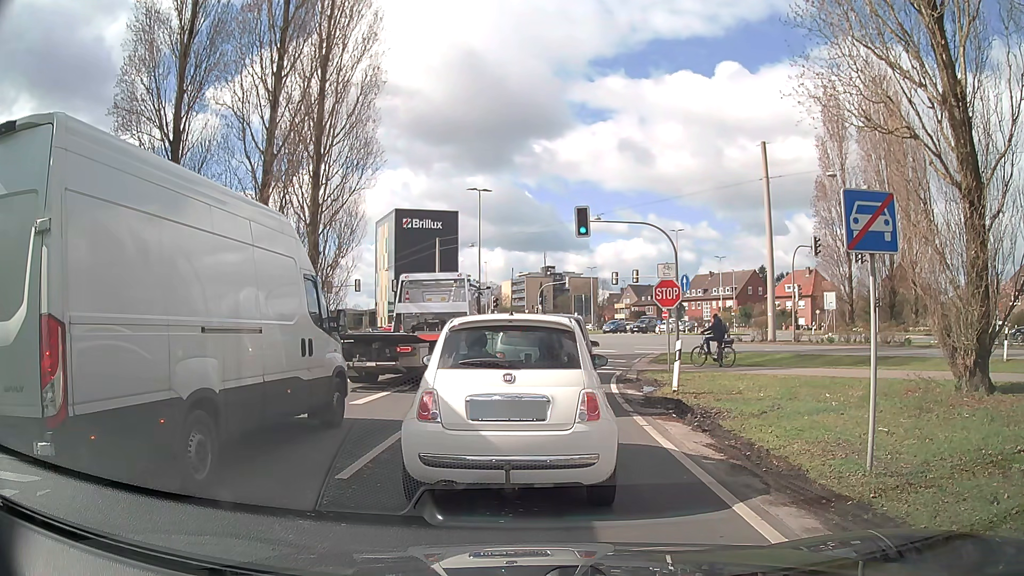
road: trunk_link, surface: asphalt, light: Day
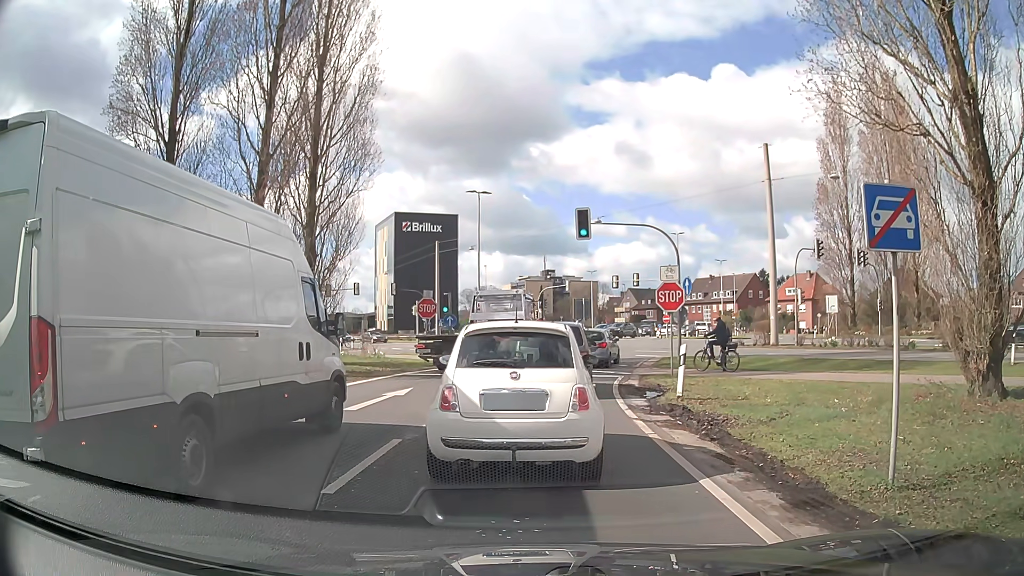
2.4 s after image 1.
(0.0, +0.5) m; 0°
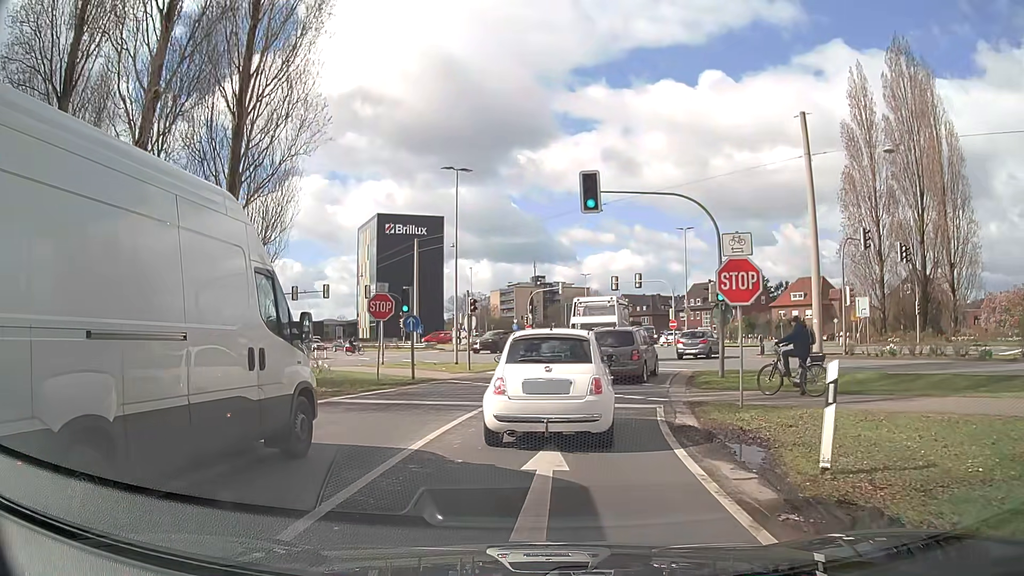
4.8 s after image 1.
(+0.1, +8.1) m; 0°
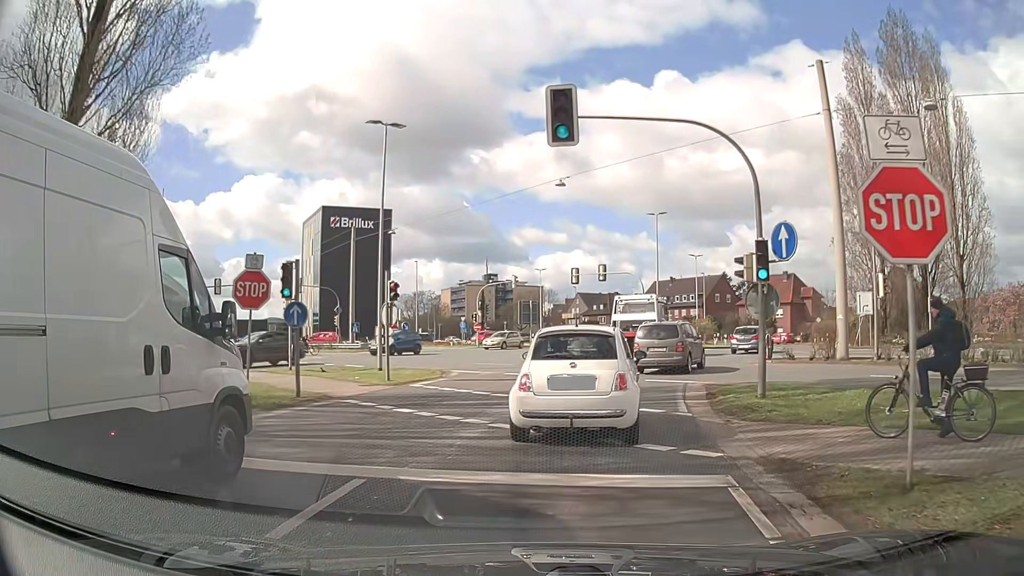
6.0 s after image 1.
(+0.2, +7.6) m; +4°
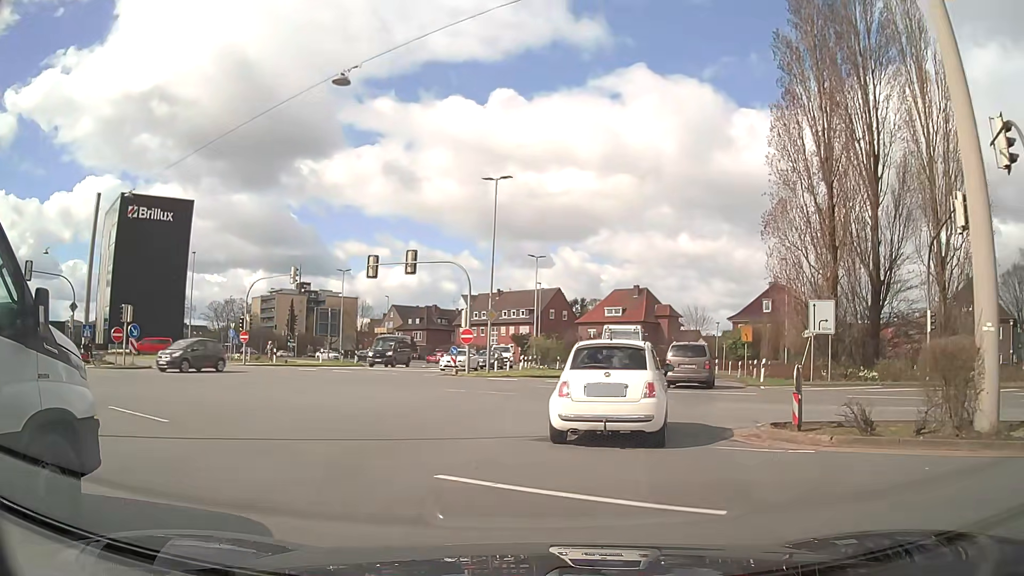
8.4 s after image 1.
(+2.0, +17.1) m; +13°
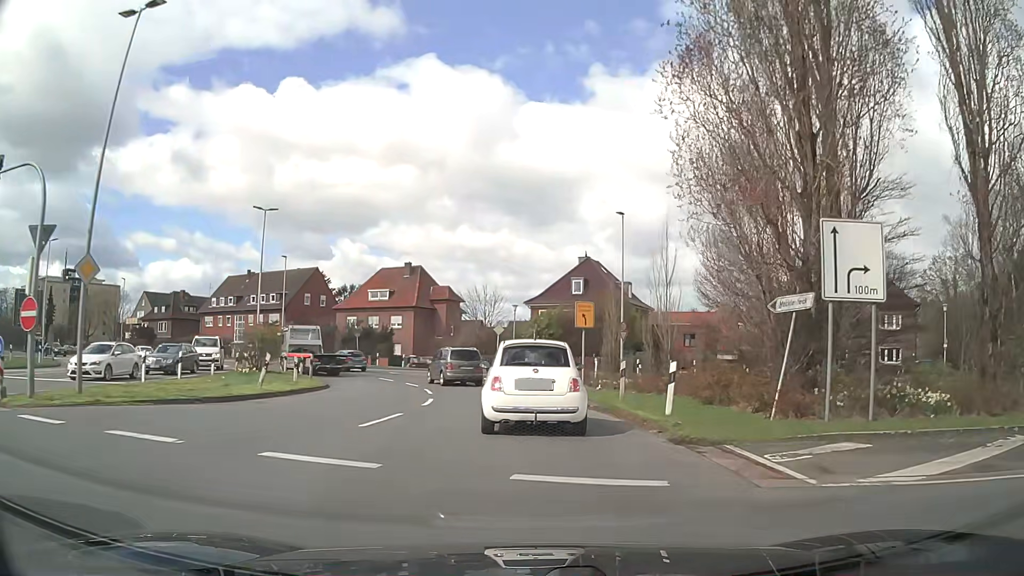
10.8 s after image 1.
(+3.8, +18.9) m; +20°
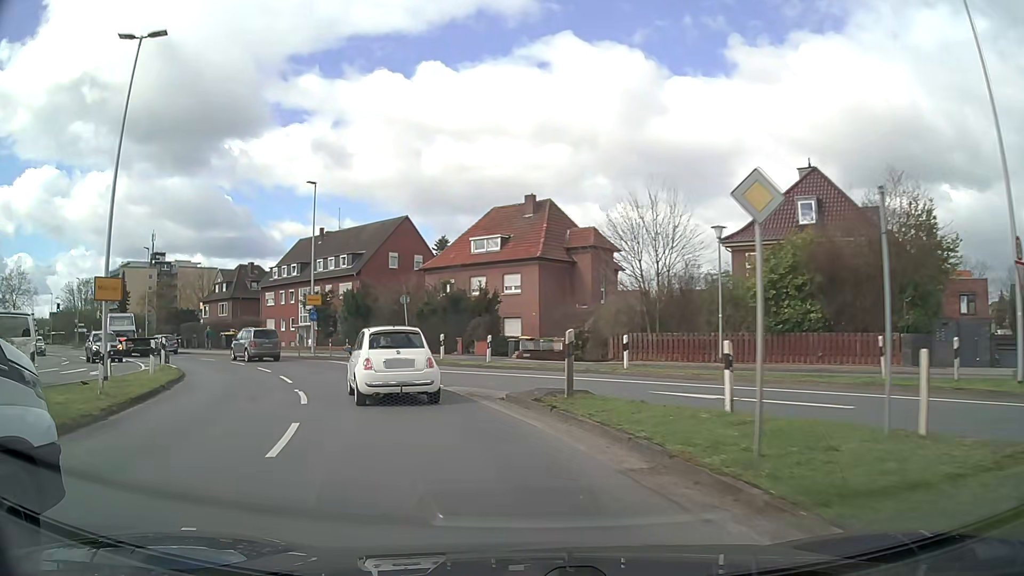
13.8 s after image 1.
(-1.2, +28.2) m; -11°
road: secondary
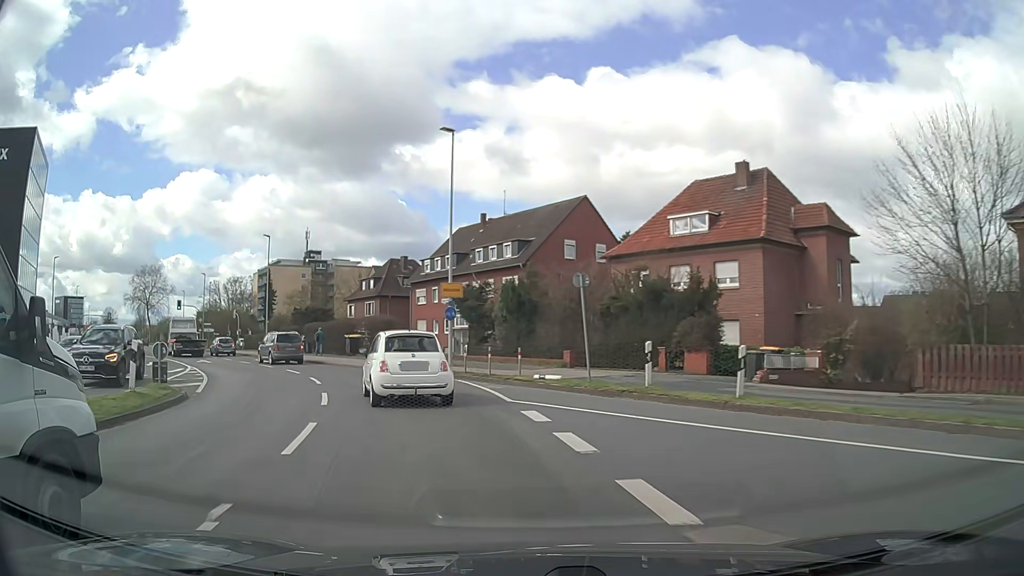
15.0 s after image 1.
(-1.8, +12.1) m; -16°
(-1, +10) (-4, +20) (-8, +28) (-14, +37) (-20, +45) (-26, +53) (-32, +61) (-38, +69) (-43, +77) (-48, +86) m
